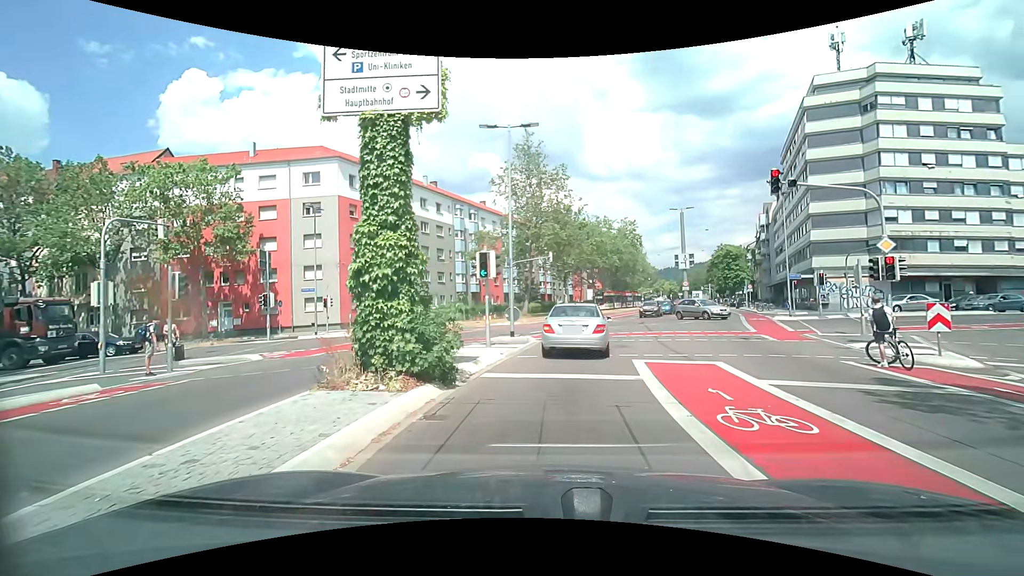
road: secondary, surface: asphalt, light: Day
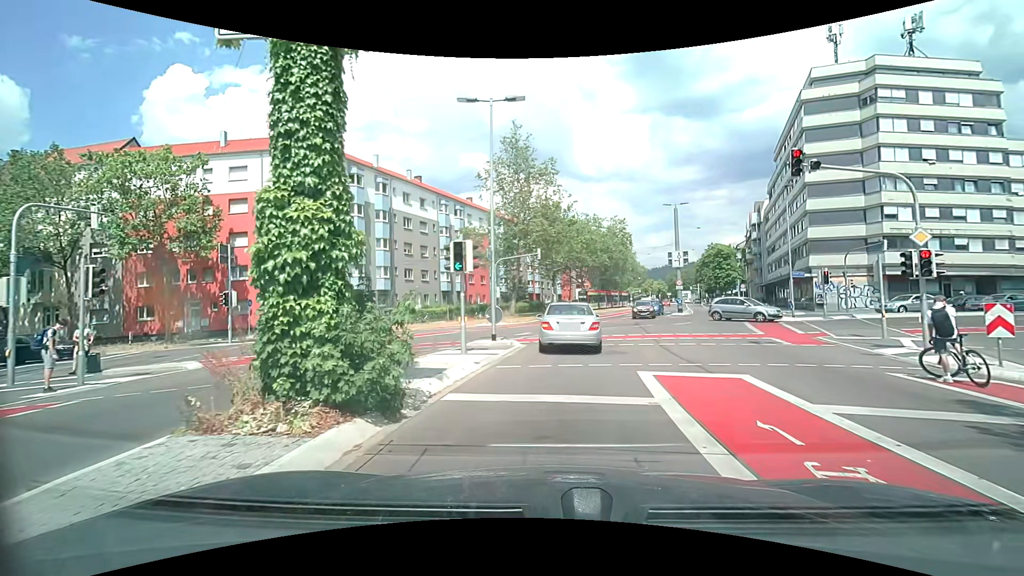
(0.0, +2.5) m; +2°
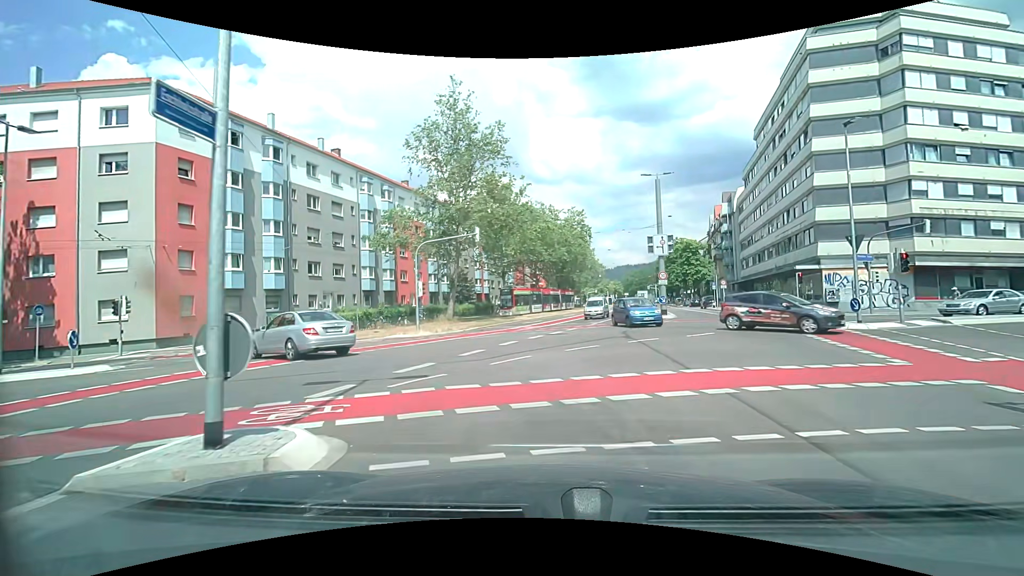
(+0.5, +12.1) m; +5°
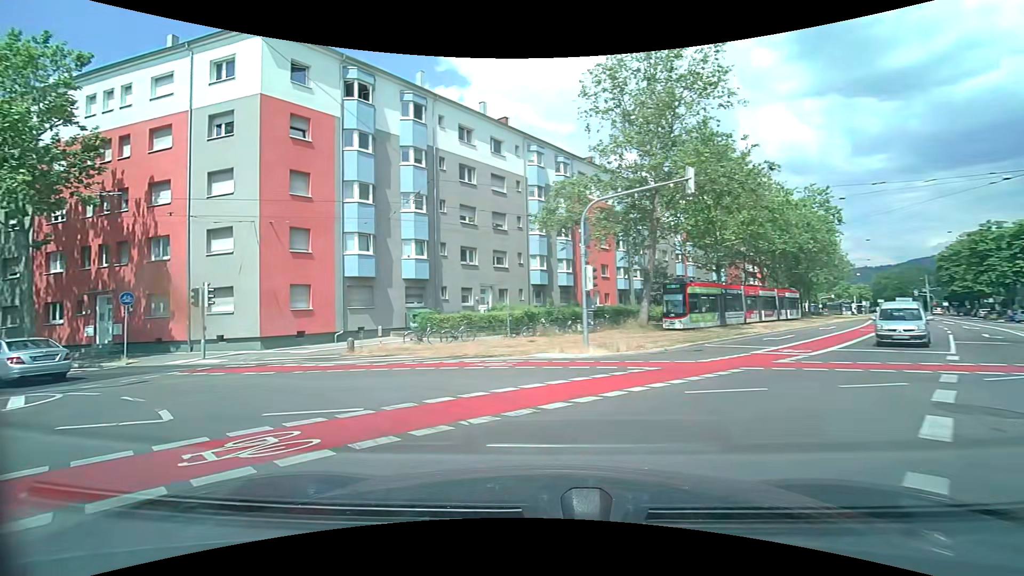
(-1.7, +12.3) m; -25°
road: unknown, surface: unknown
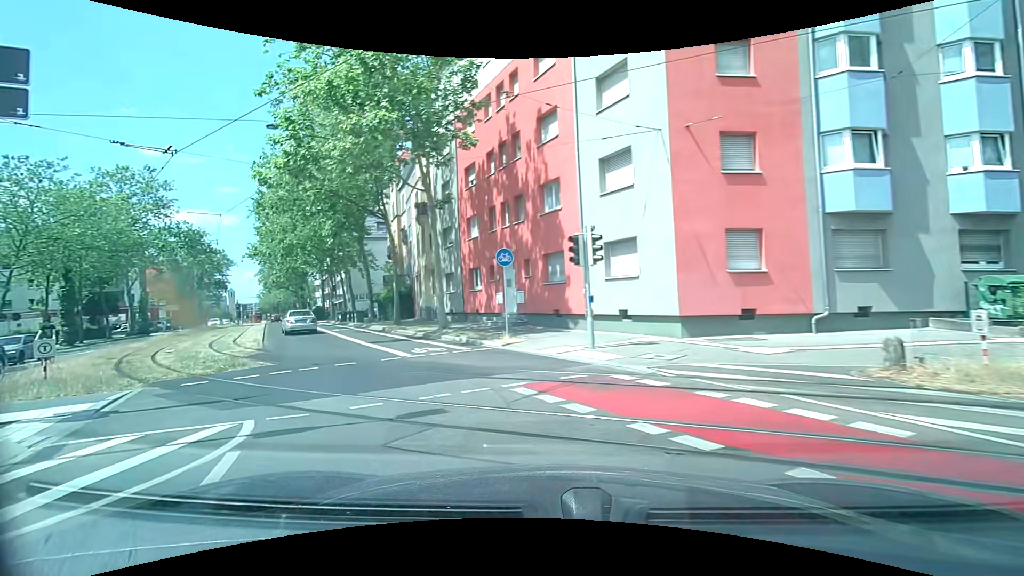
(-4.3, +10.8) m; -45°
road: secondary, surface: asphalt
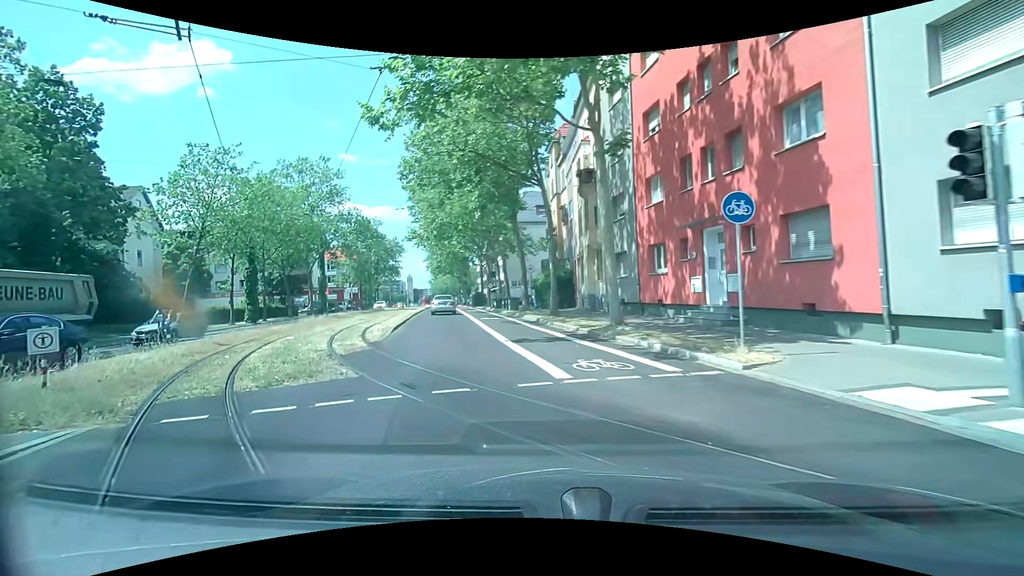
(-1.2, +6.5) m; -20°
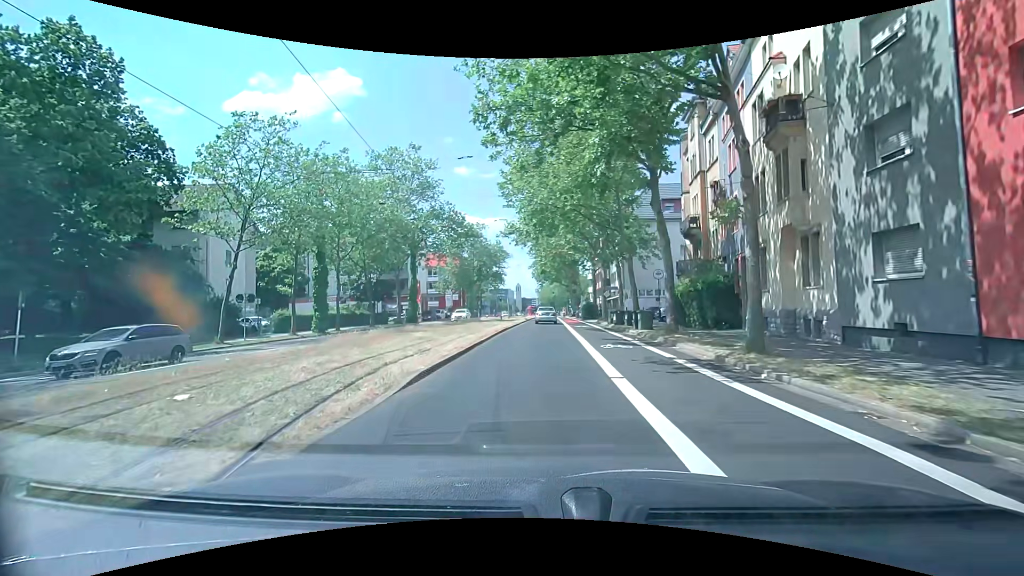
(-1.0, +11.4) m; -11°
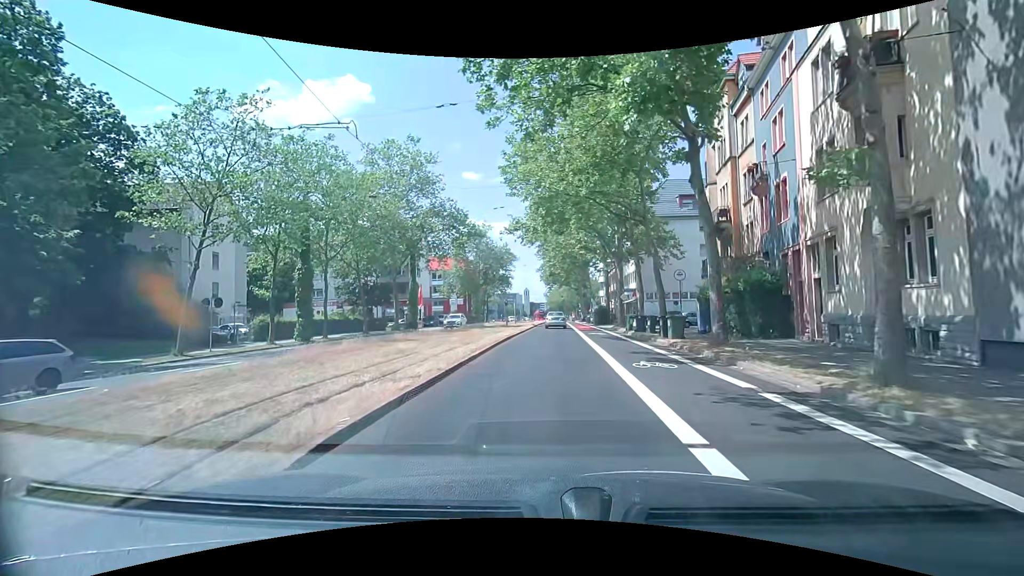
(0.0, +4.4) m; -1°
